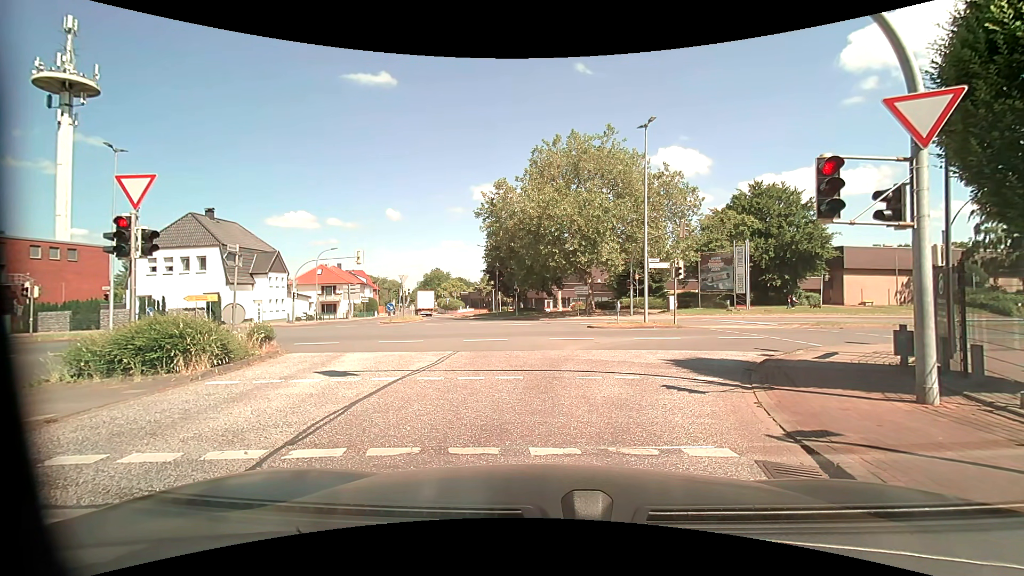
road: unclassified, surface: asphalt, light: Day
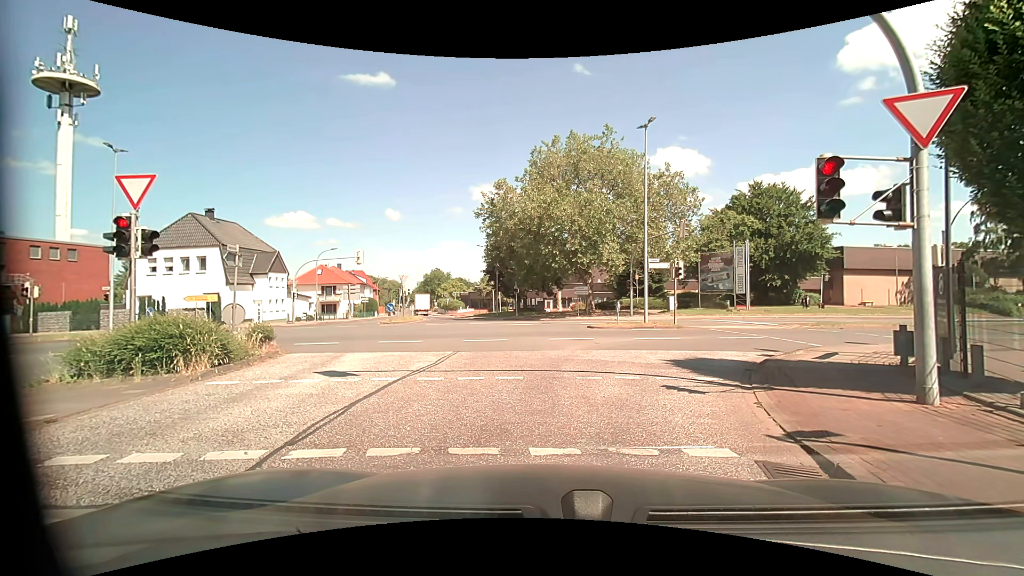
(0.0, 0.0) m; 0°
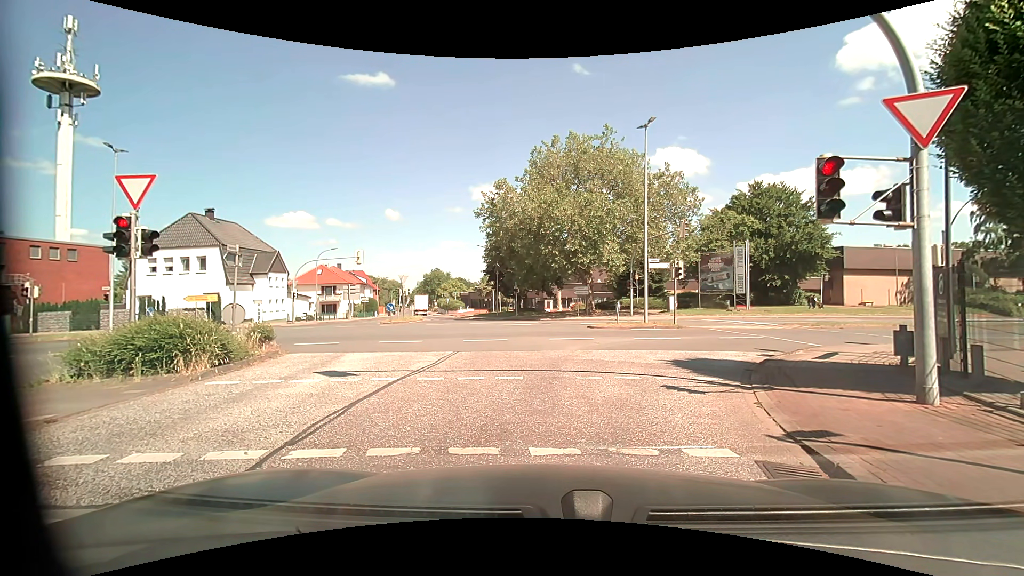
(0.0, 0.0) m; 0°
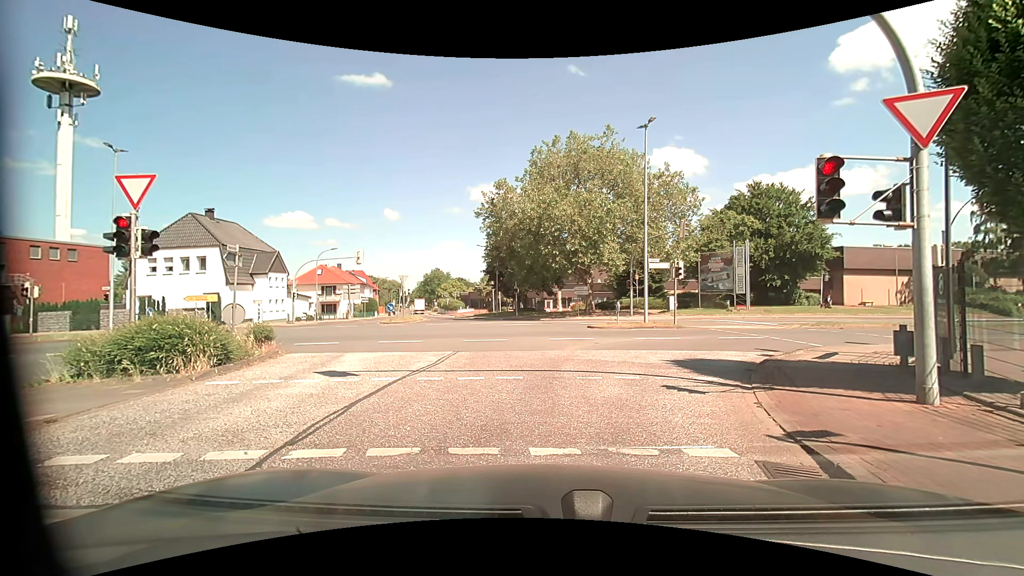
(0.0, 0.0) m; 0°
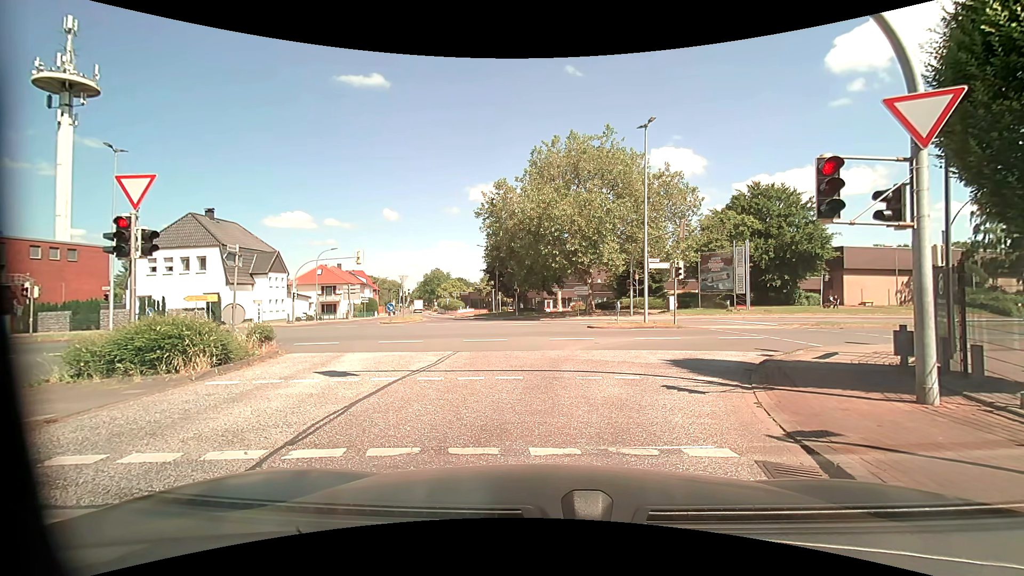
(0.0, 0.0) m; 0°
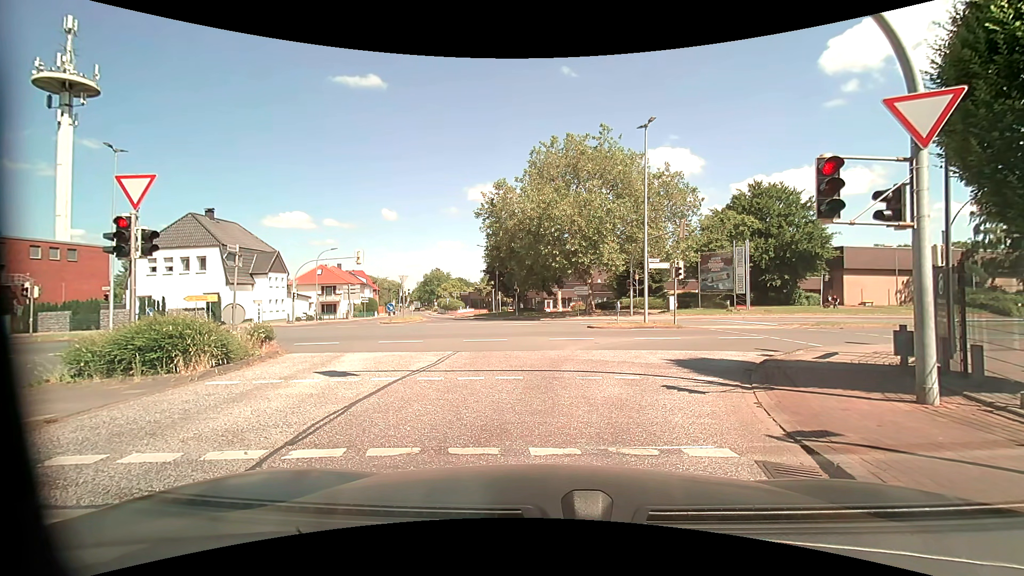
(0.0, 0.0) m; 0°
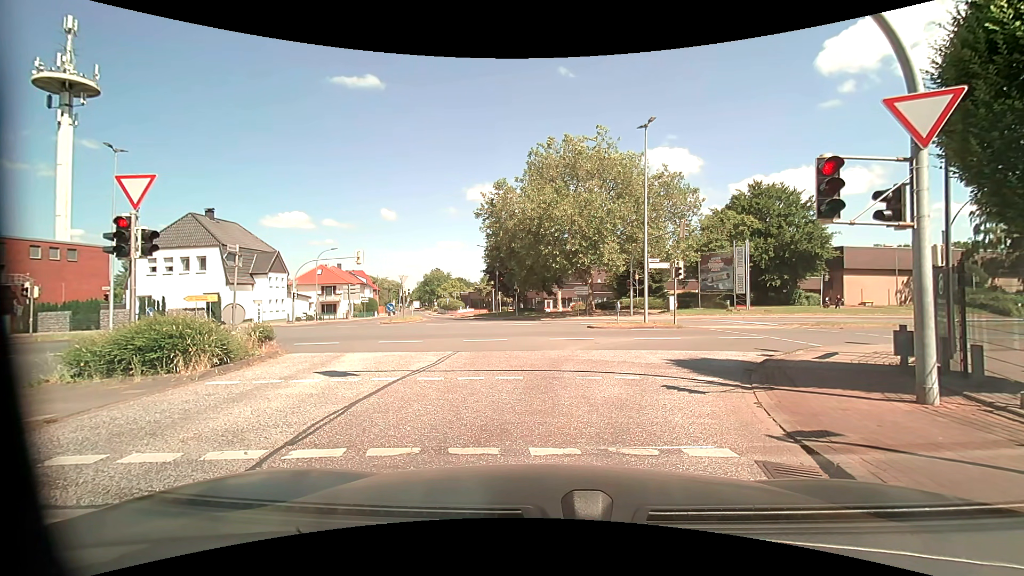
(0.0, 0.0) m; 0°
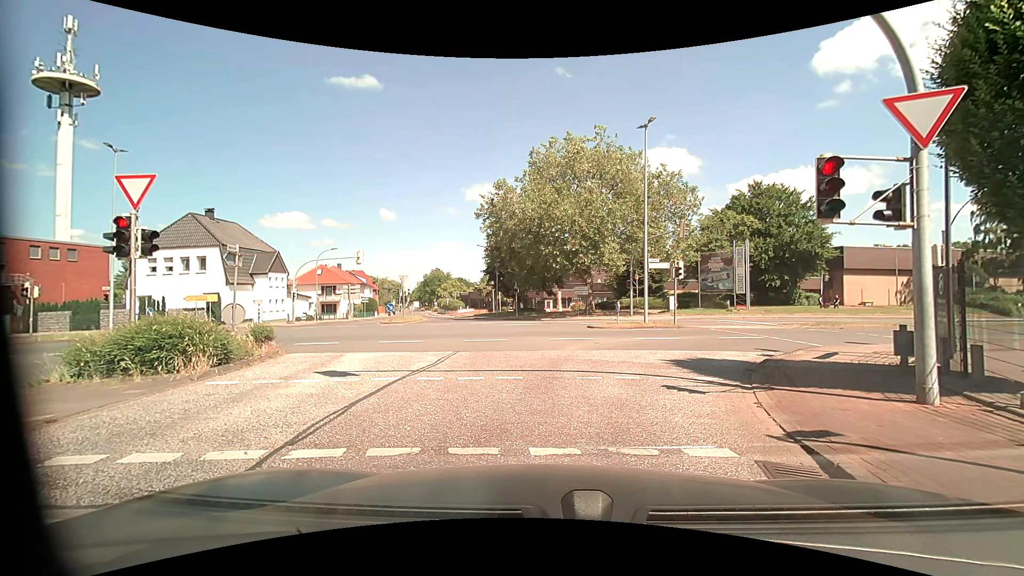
(0.0, 0.0) m; 0°
(0, +10) (+5, +19) (+13, +24) (+23, +26) (+33, +28) (+42, +30) (+52, +32) (+62, +34) (+72, +36) (+82, +38) m
